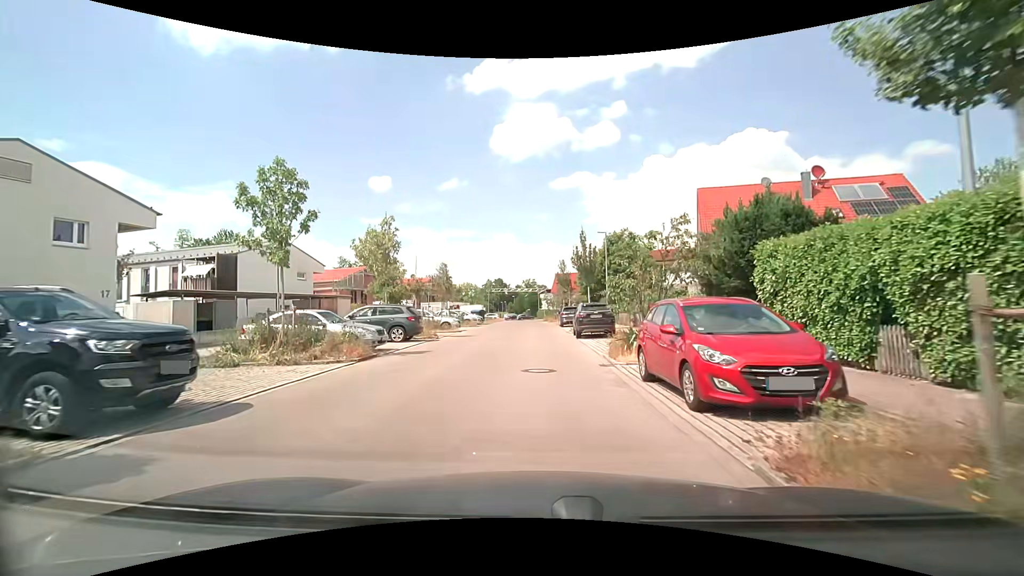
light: Day
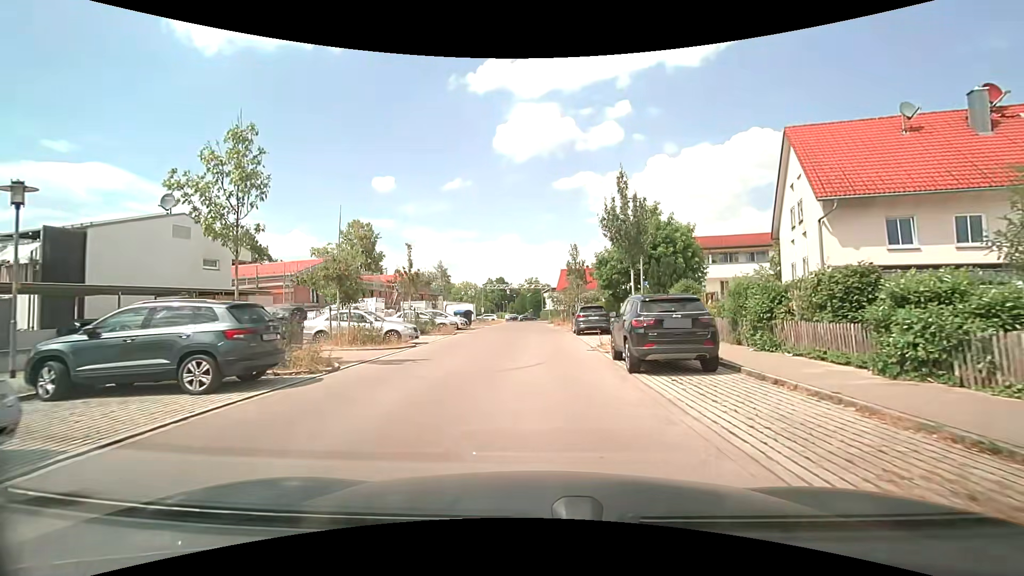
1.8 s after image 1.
(0.0, +12.6) m; 0°
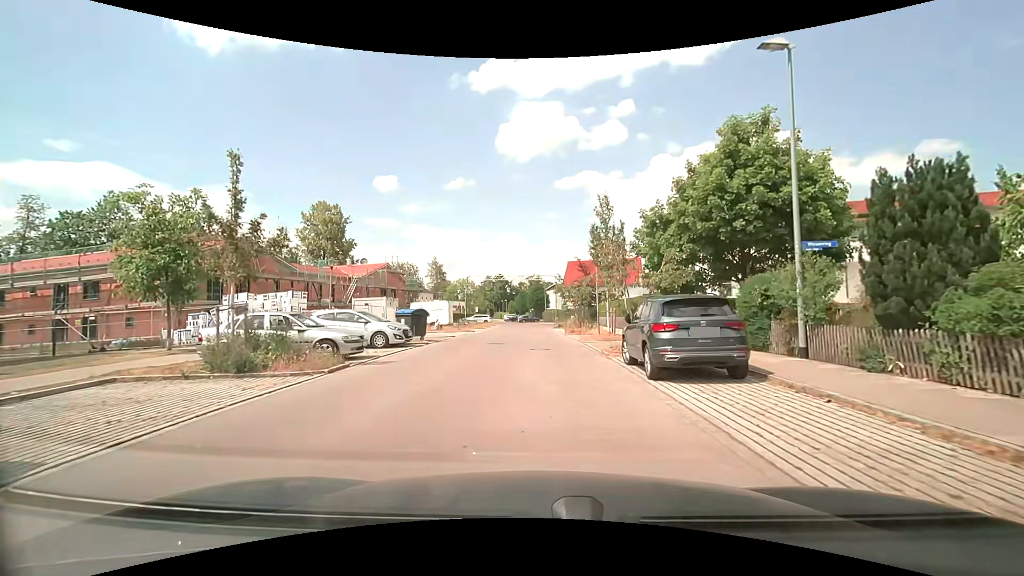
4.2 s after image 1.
(-0.1, +16.9) m; -1°
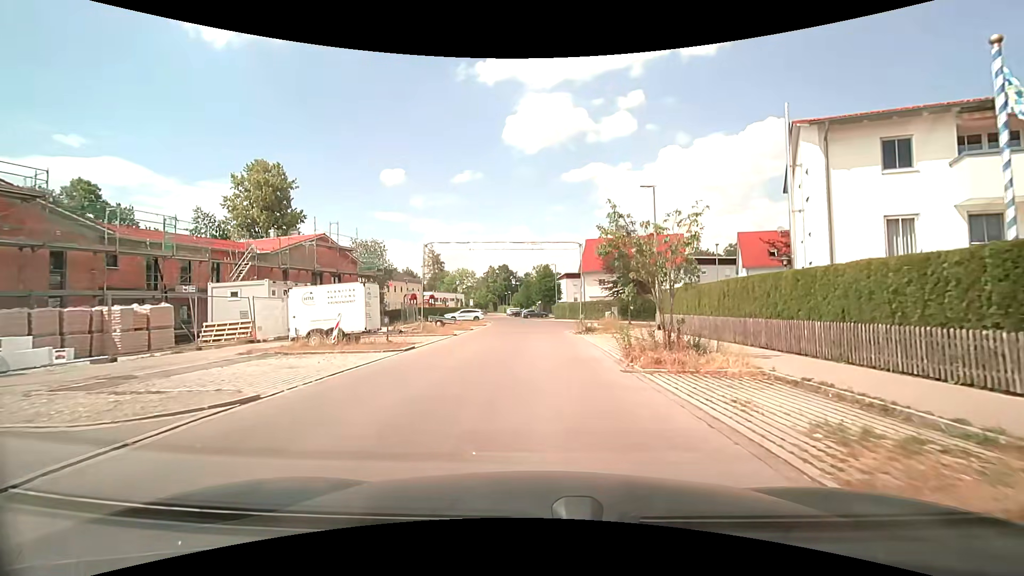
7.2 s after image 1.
(-0.1, +20.7) m; -1°
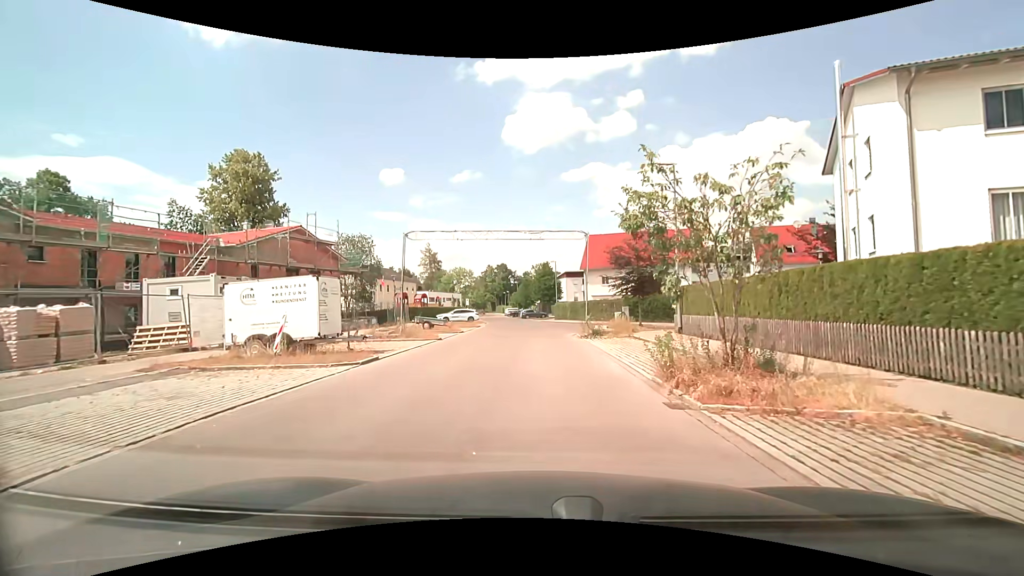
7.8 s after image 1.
(0.0, +4.0) m; -1°
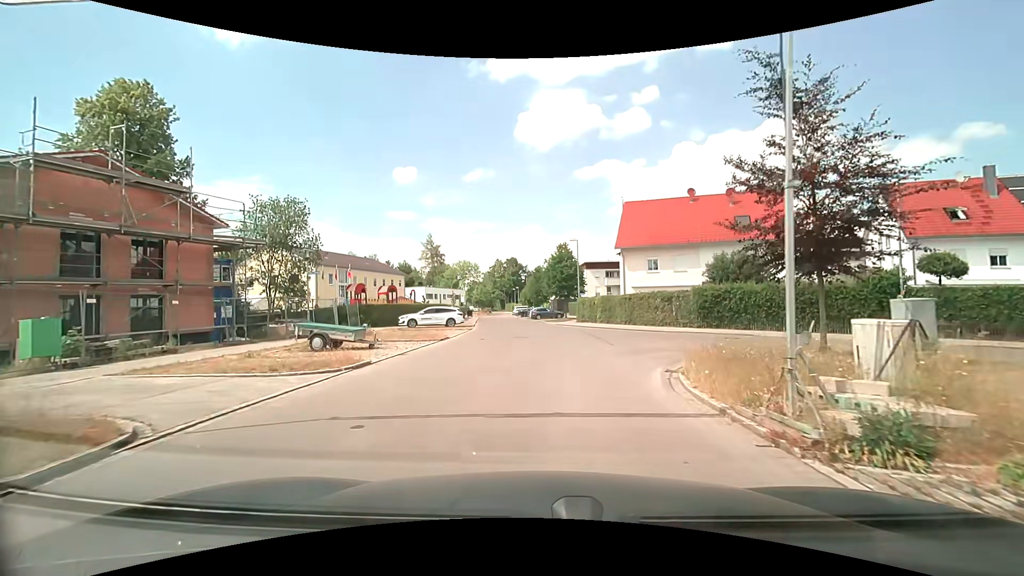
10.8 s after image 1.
(+0.2, +18.7) m; -1°
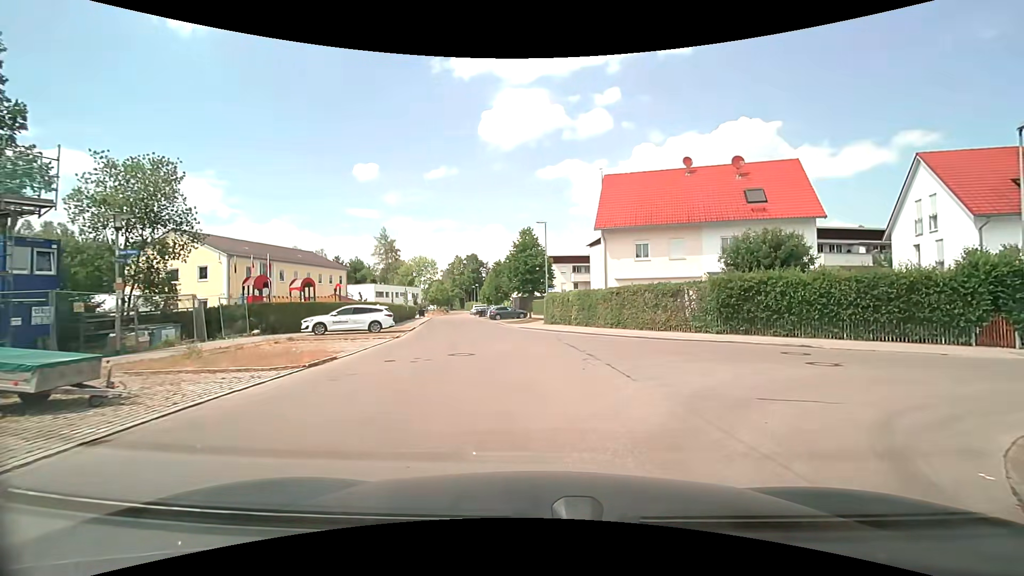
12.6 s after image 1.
(+0.1, +9.2) m; +4°
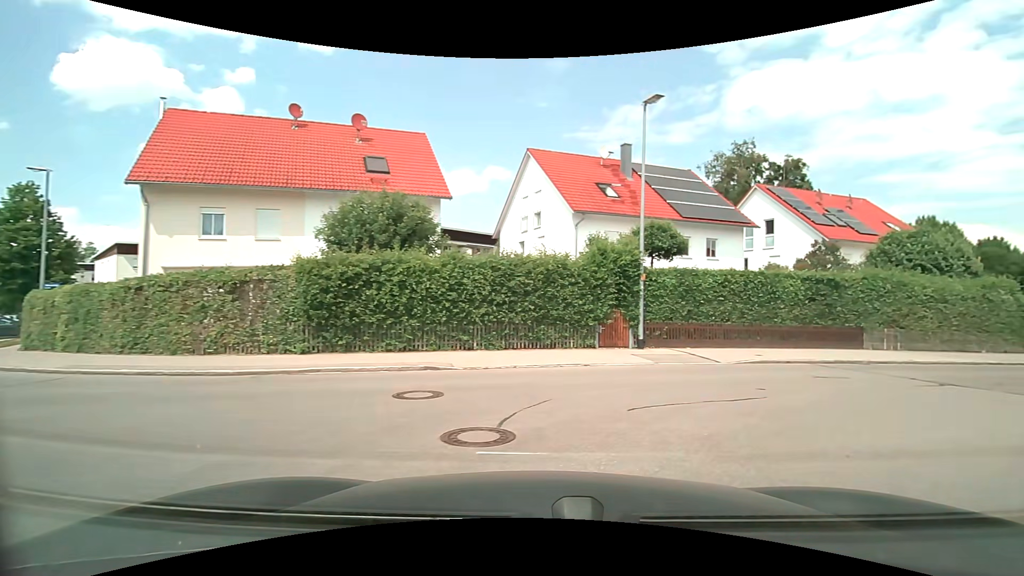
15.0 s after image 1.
(+2.6, +8.7) m; +40°
(+5, +9) (+13, +14) (+22, +17) (+32, +21) (+41, +24) (+50, +28) (+60, +31) (+69, +35) (+78, +39) (+88, +42) m
